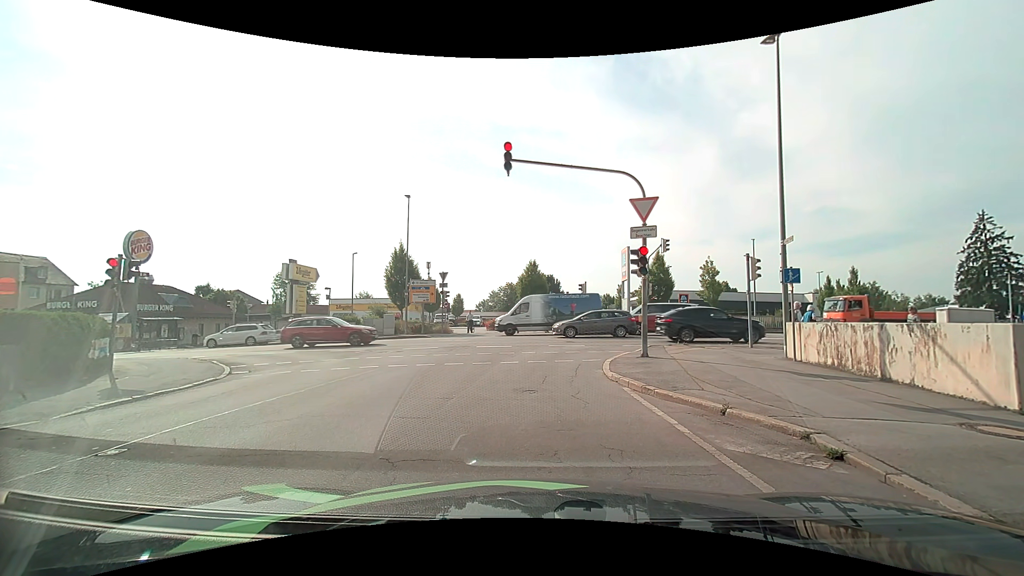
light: Day
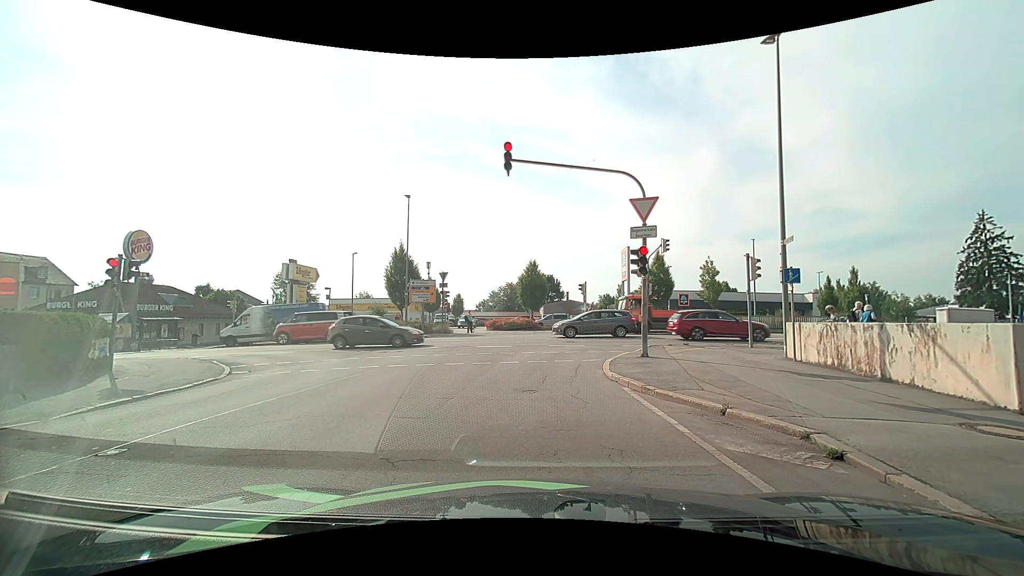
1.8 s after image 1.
(0.0, 0.0) m; 0°
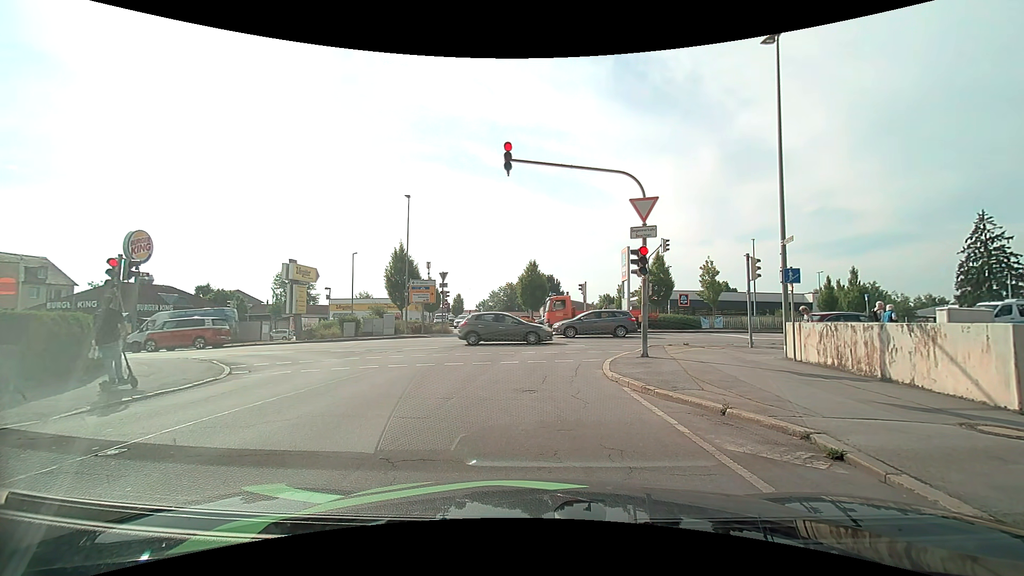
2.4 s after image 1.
(0.0, 0.0) m; 0°
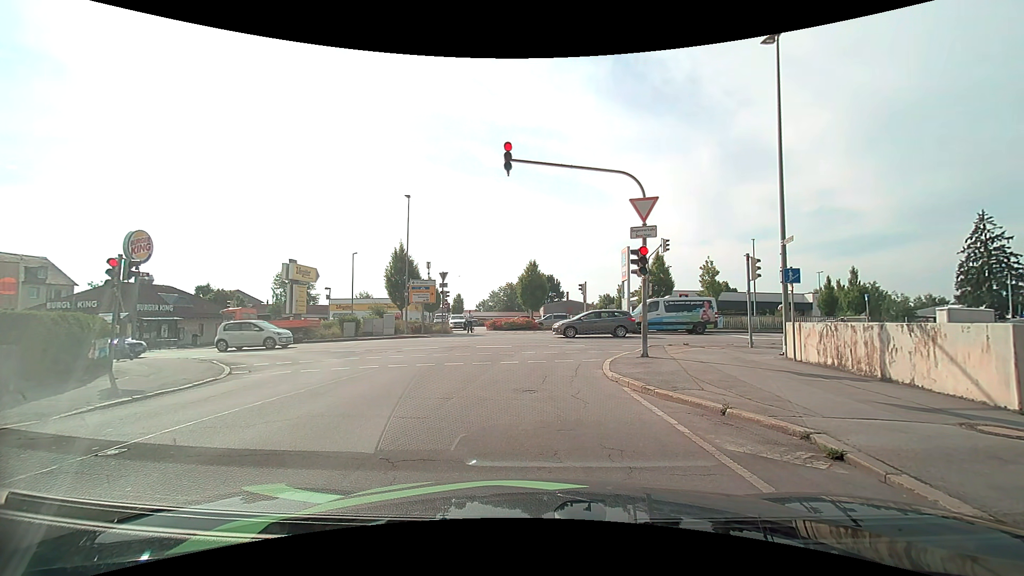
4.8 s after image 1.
(0.0, 0.0) m; 0°
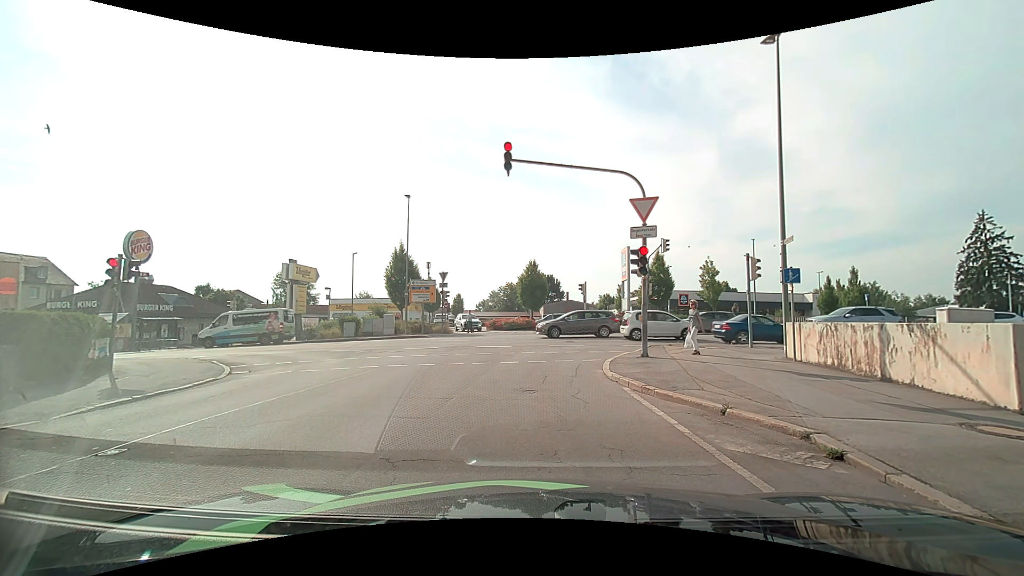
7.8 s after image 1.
(0.0, 0.0) m; 0°
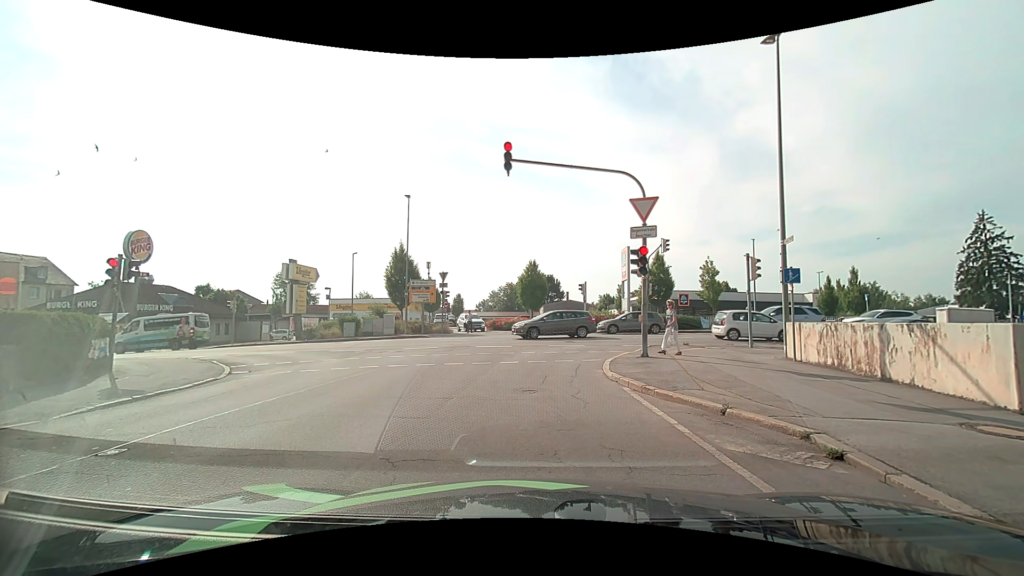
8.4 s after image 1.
(0.0, 0.0) m; 0°
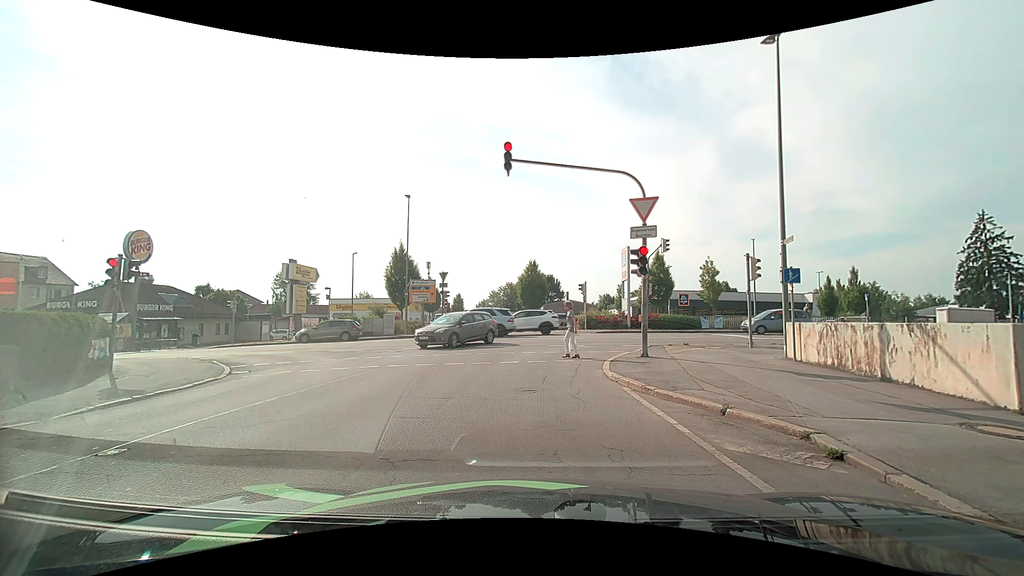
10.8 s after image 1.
(0.0, 0.0) m; 0°
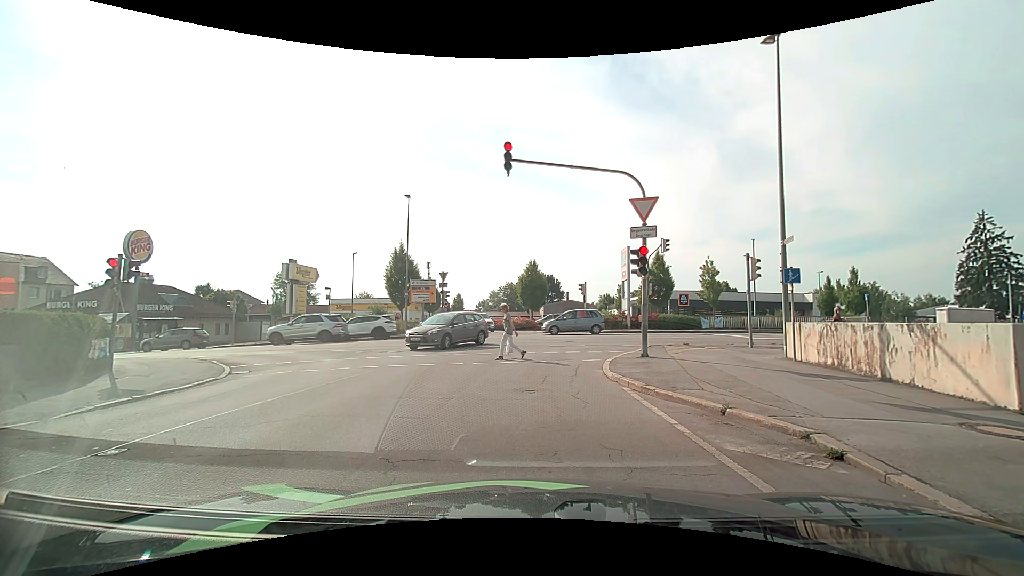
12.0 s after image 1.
(0.0, 0.0) m; 0°
(0, +10) (+1, +20) (+8, +26) (+18, +27) (+28, +27) (+38, +27) (+48, +27) (+58, +27) (+68, +26) (+78, +26) m
